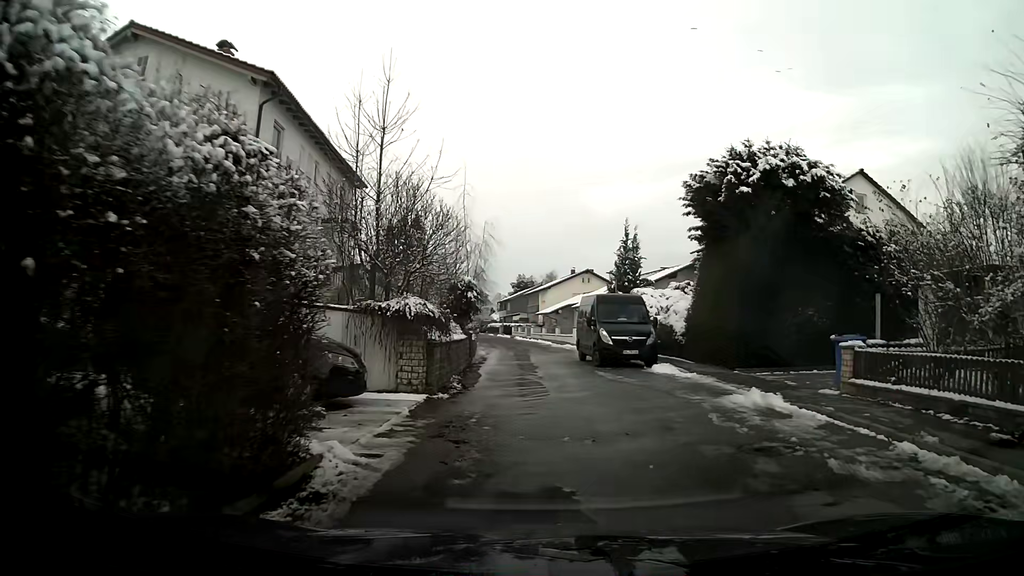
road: residential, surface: asphalt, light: Day
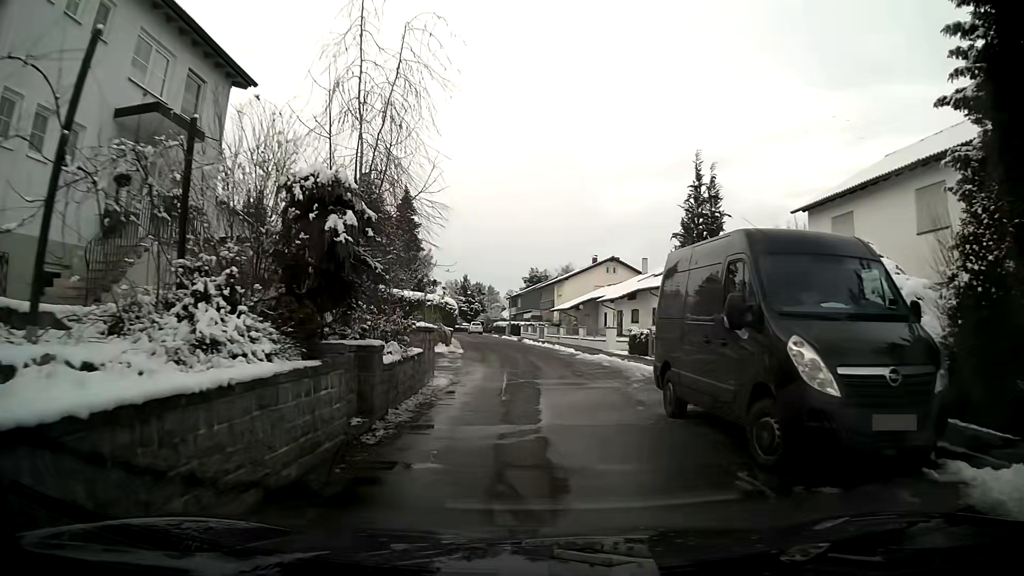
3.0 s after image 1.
(-0.2, +16.1) m; -2°
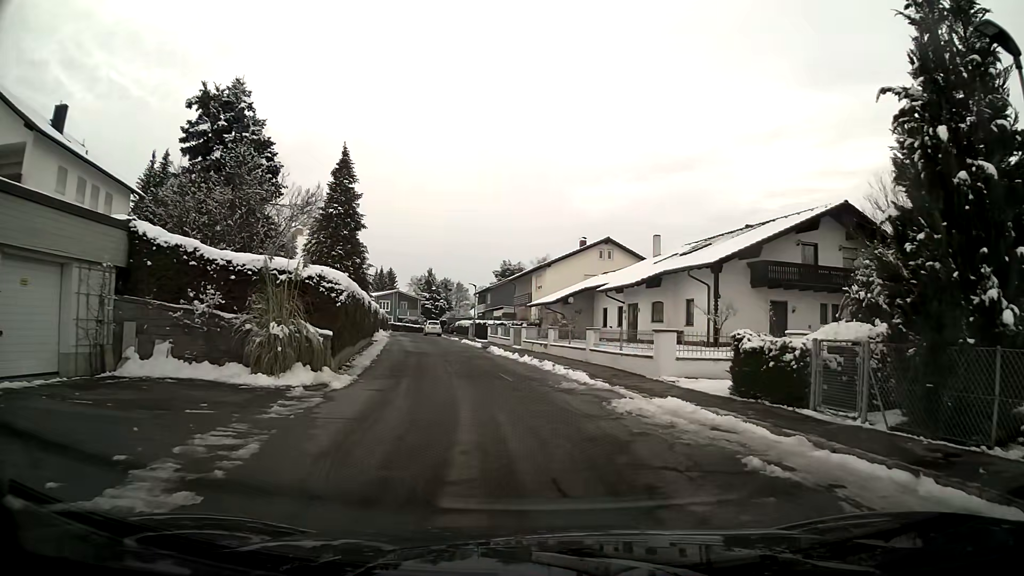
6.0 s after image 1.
(-0.1, +17.0) m; +2°
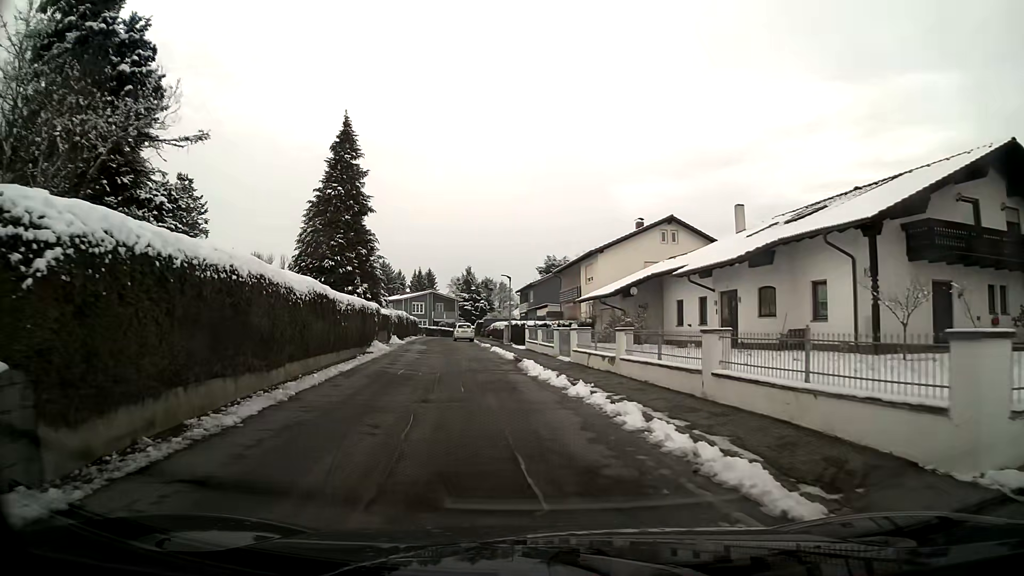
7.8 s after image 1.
(-0.3, +11.1) m; -5°
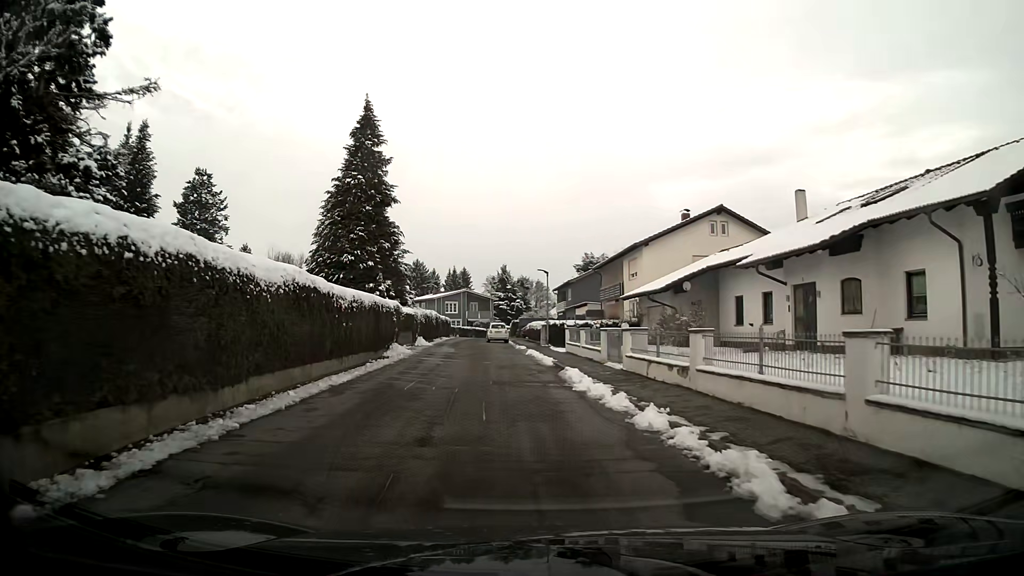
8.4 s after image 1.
(-0.1, +3.9) m; -2°
